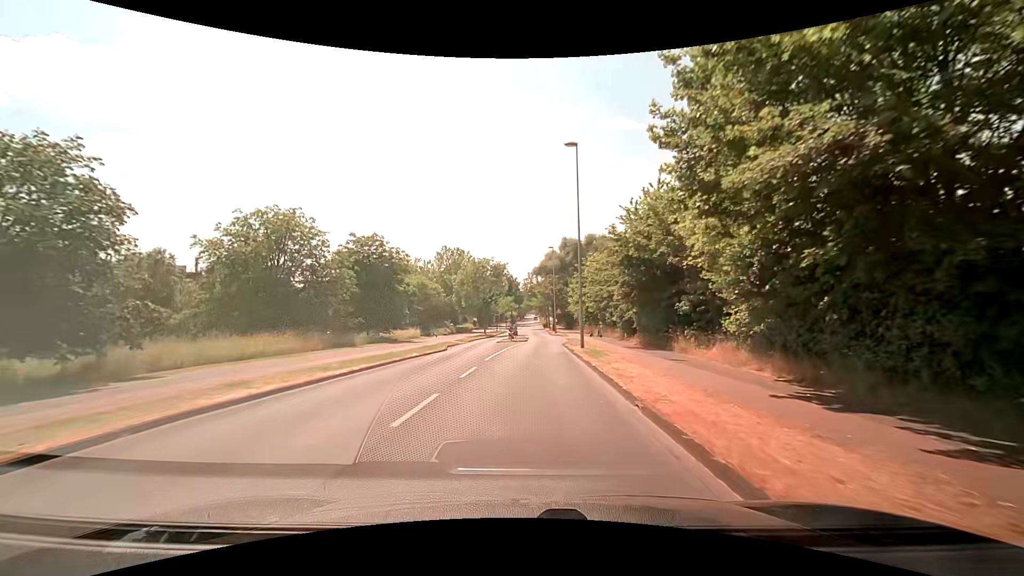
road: unclassified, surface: asphalt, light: Day
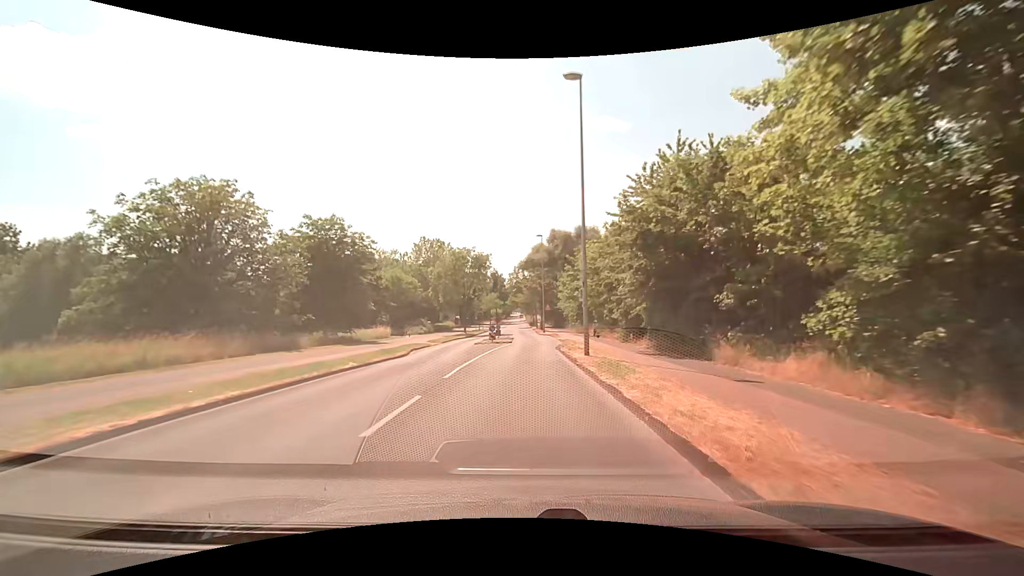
(+0.1, +6.8) m; +1°
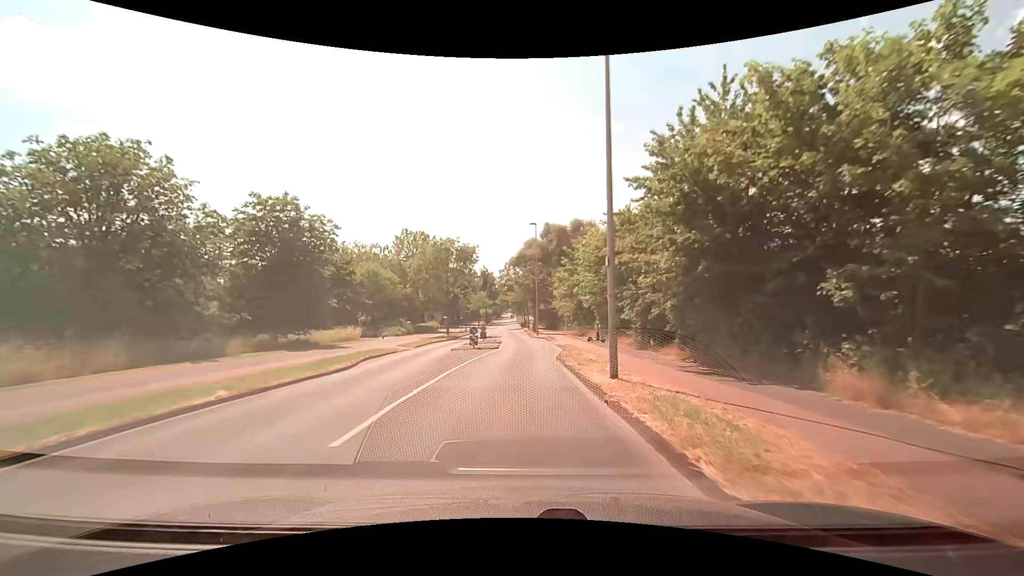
(+0.1, +6.7) m; +1°
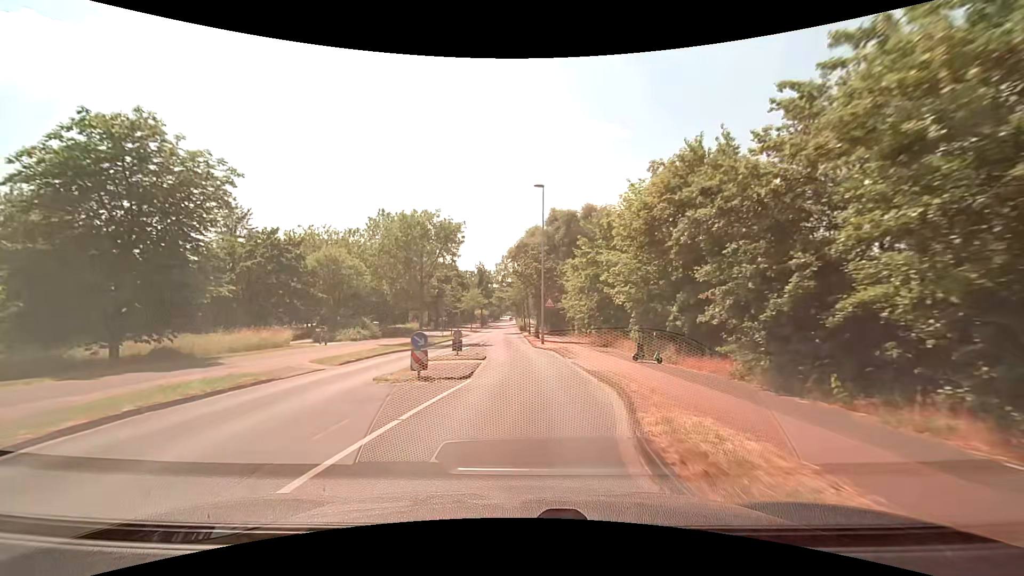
(0.0, +13.5) m; 0°
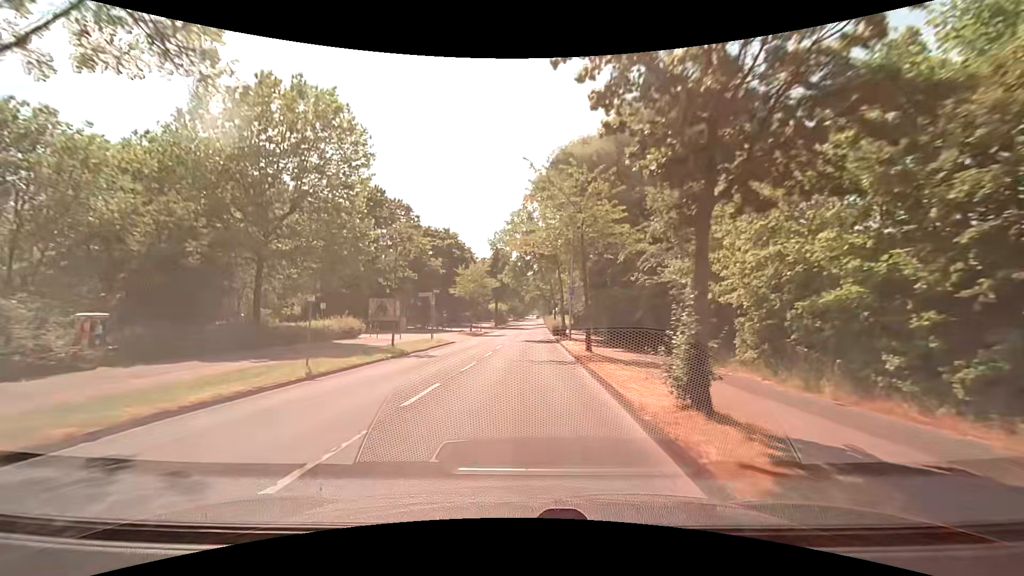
(-0.6, +34.0) m; -3°
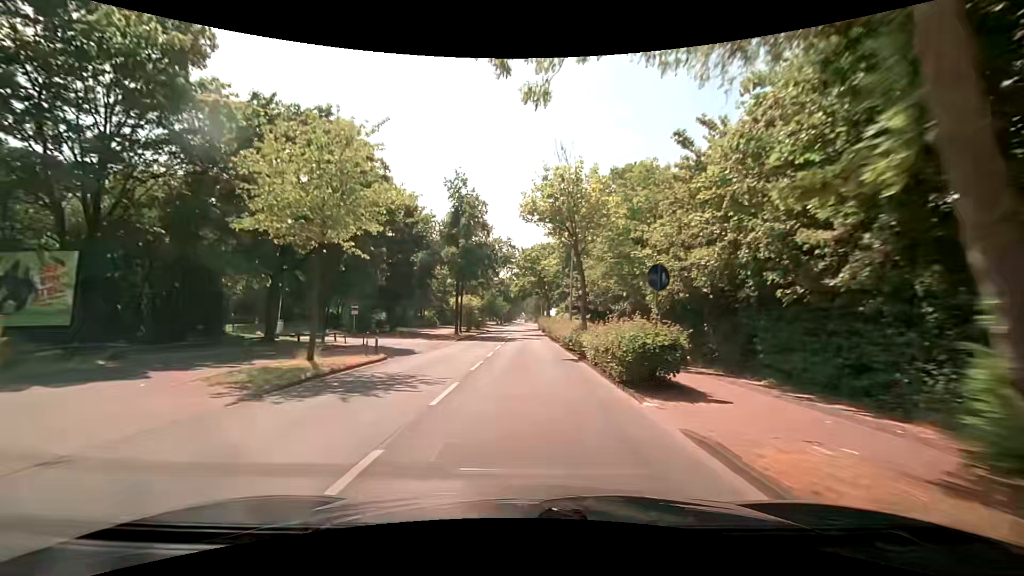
(+0.4, +36.3) m; +1°
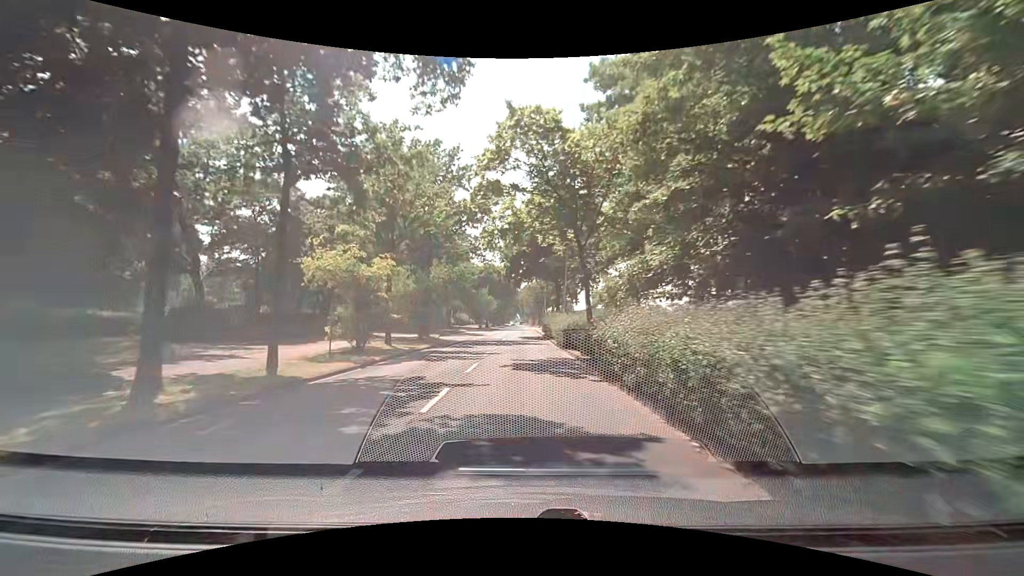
(+0.3, +37.0) m; 0°
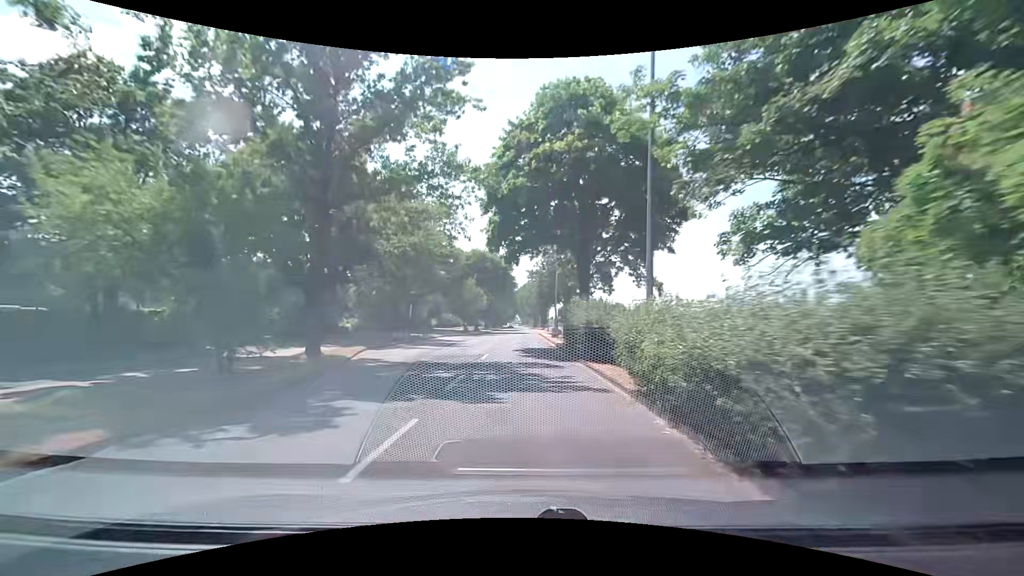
(+0.1, +21.7) m; +1°
(0, +10) (0, +20) (0, +30) (0, +40) (-1, +50) (-1, +60) (-1, +70) (-1, +80) (-1, +90) (-1, +100) m
